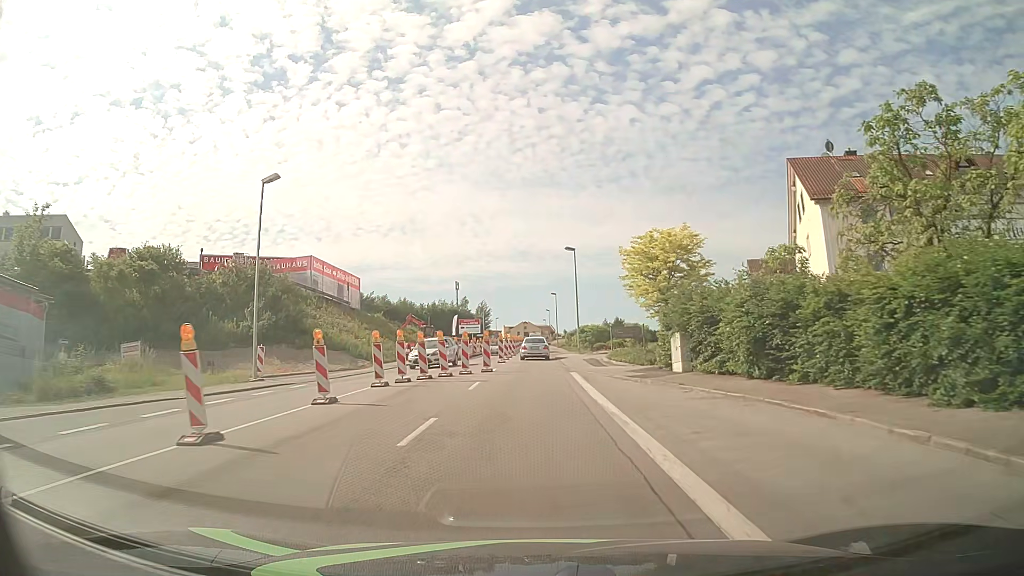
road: tertiary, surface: asphalt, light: Day
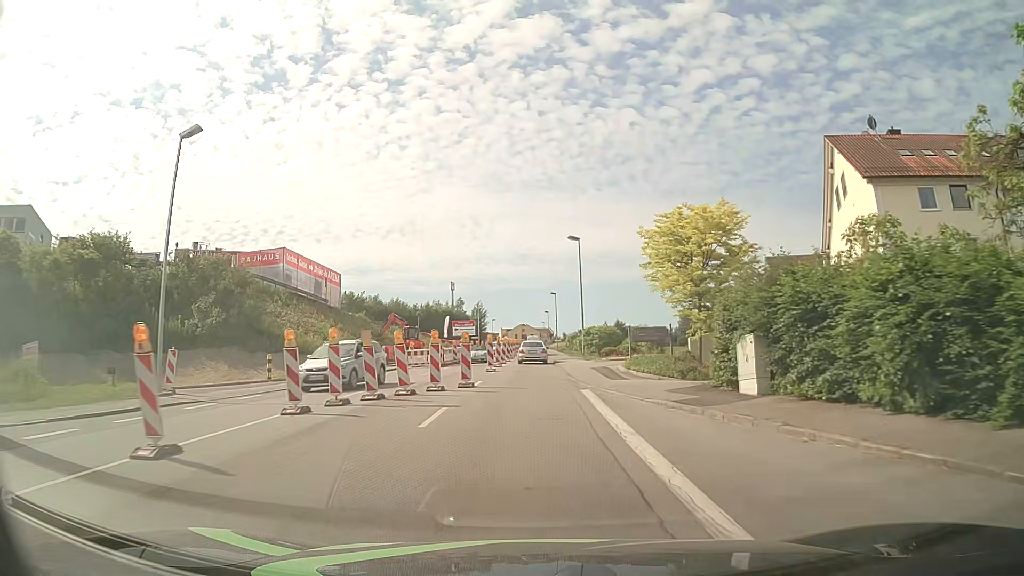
(0.0, +7.0) m; 0°
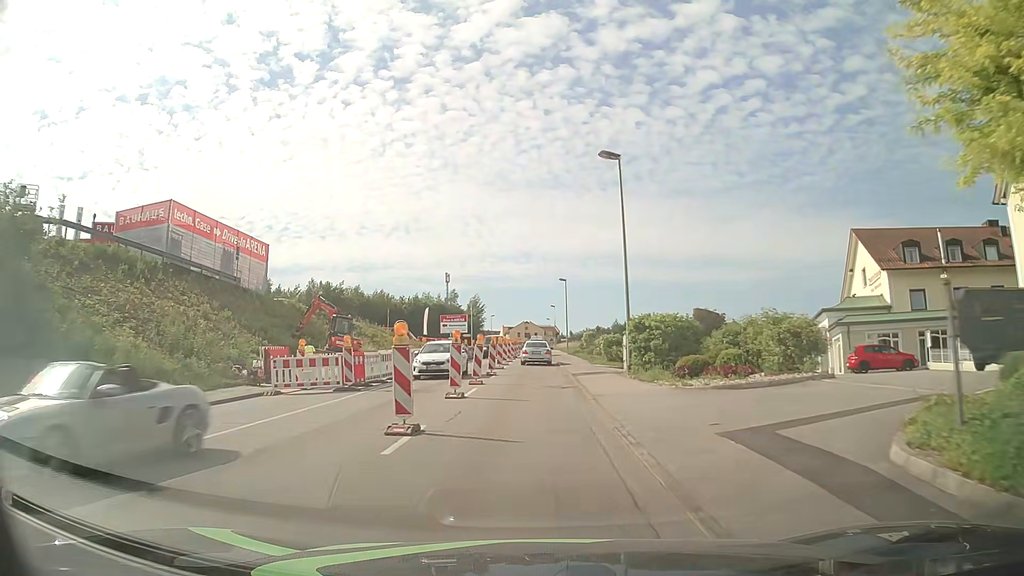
(0.0, +20.4) m; 0°
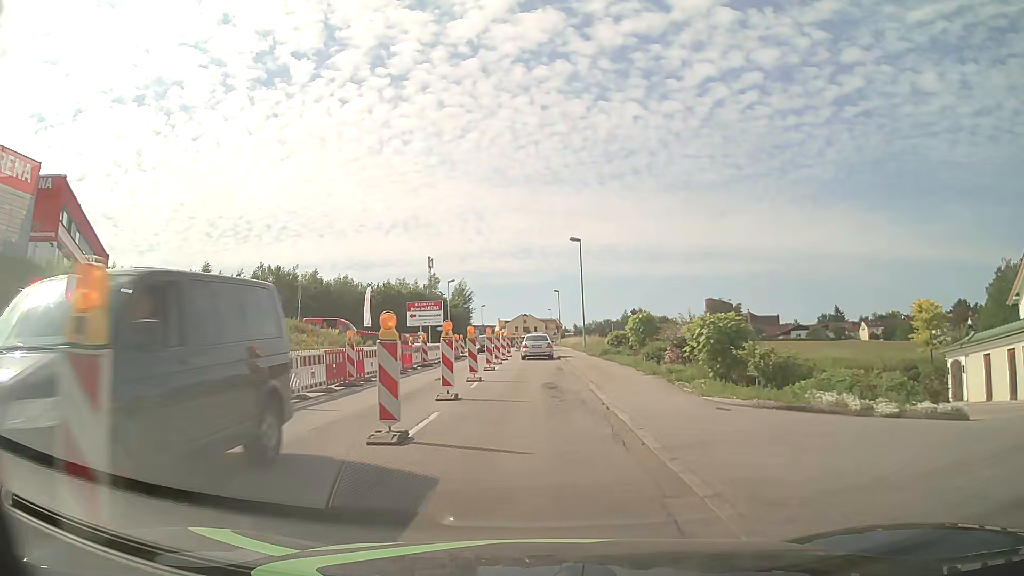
(-0.1, +26.2) m; 0°
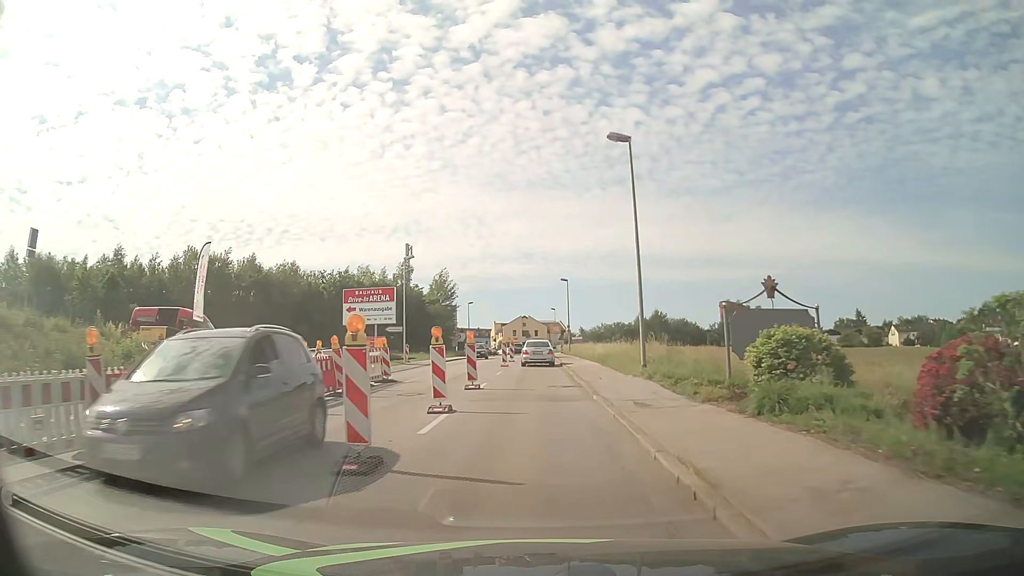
(-0.1, +25.9) m; 0°
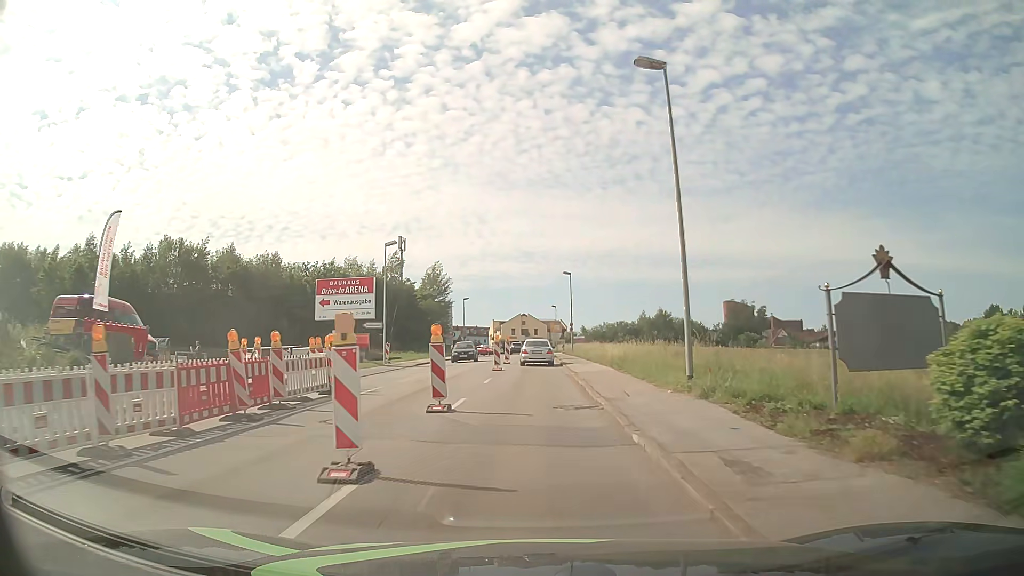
(0.0, +6.5) m; 0°
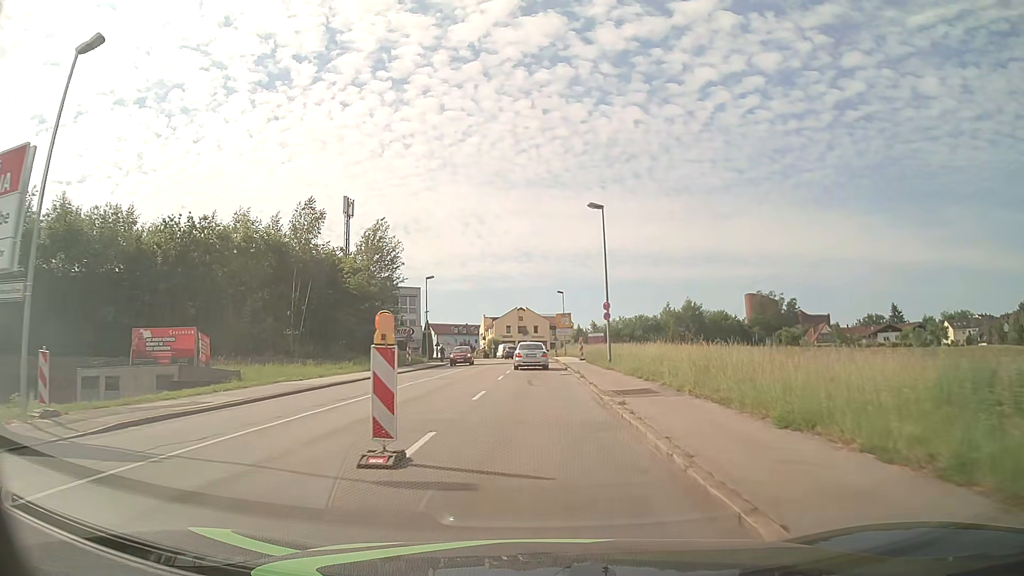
(-0.2, +32.8) m; 0°
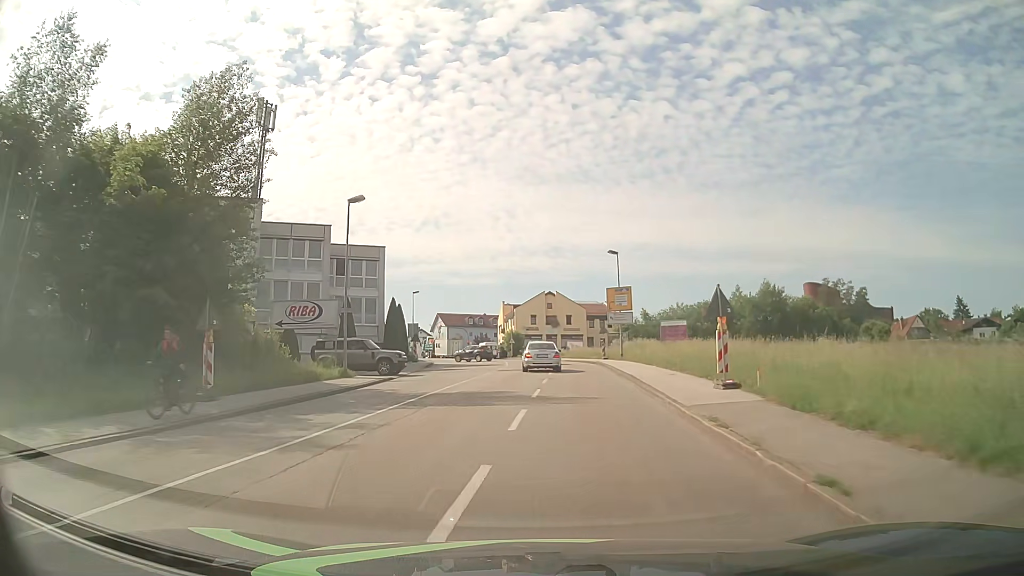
(-0.5, +33.9) m; -3°
(0, +10) (0, +20) (0, +30) (0, +40) (-1, +50) (-1, +60) (-2, +70) (-4, +80) (-7, +89) (-10, +99) m
